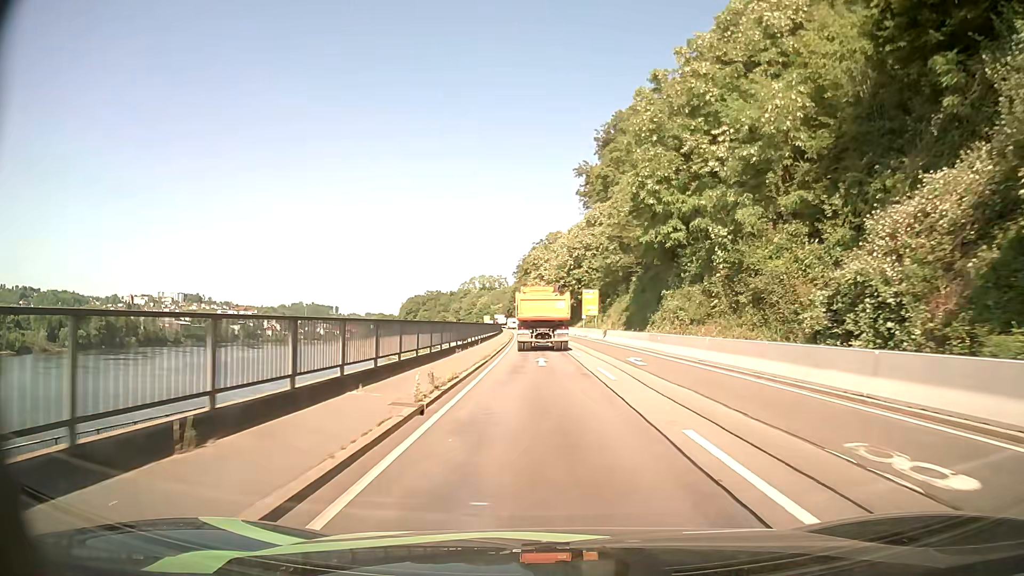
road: primary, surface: asphalt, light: Day
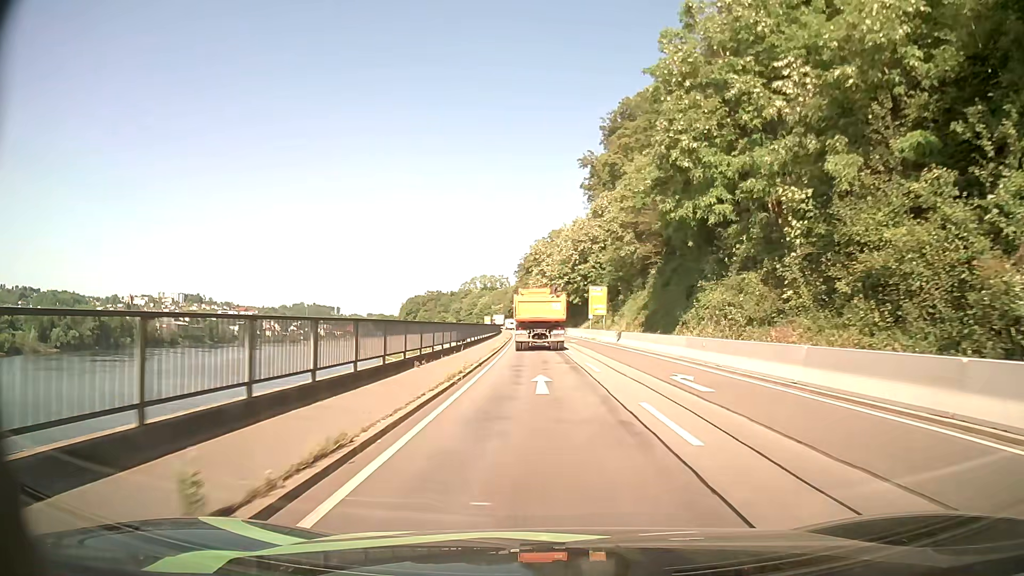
(0.0, +8.9) m; 0°
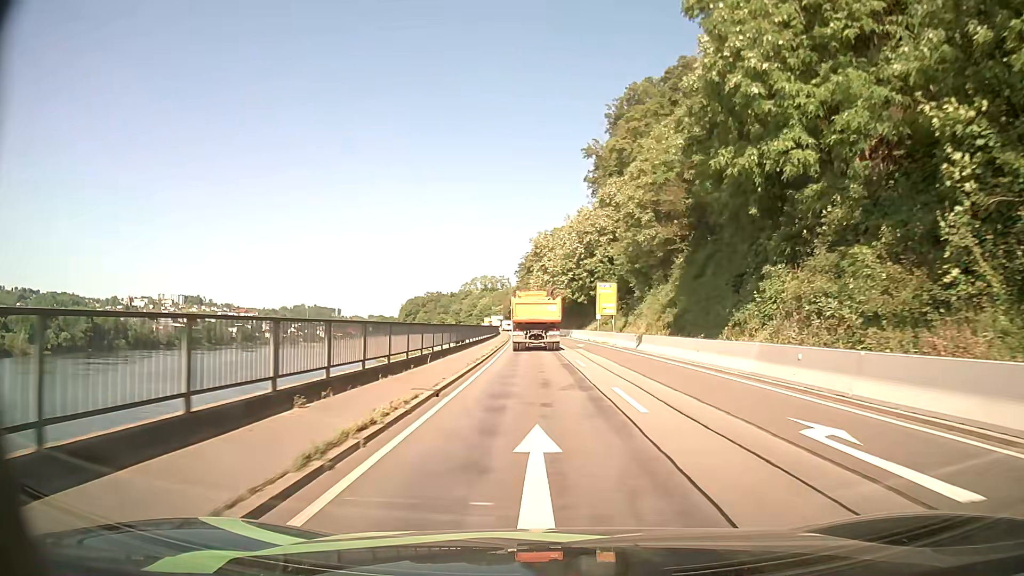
(0.0, +9.0) m; 0°
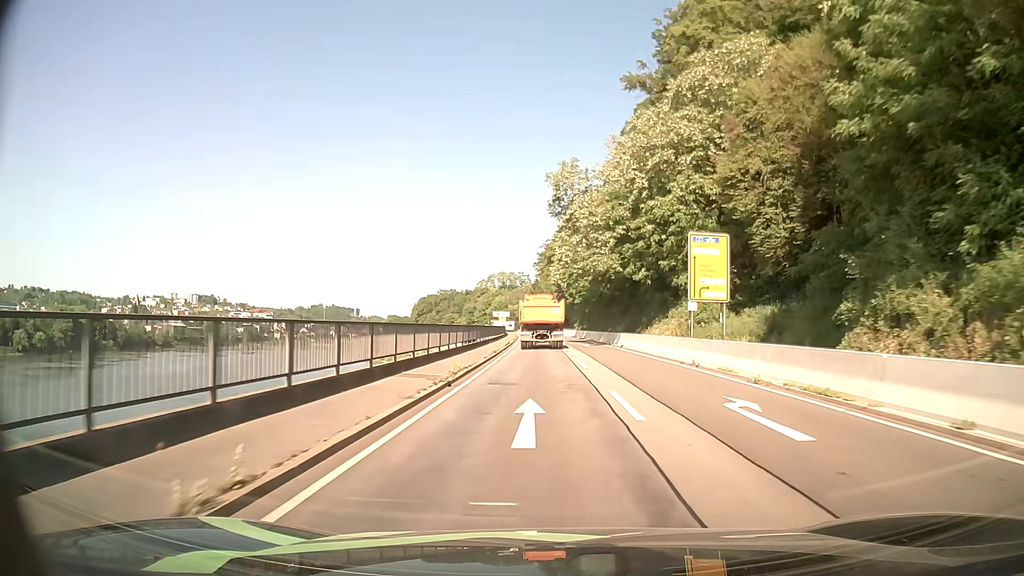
(-0.4, +37.0) m; -2°
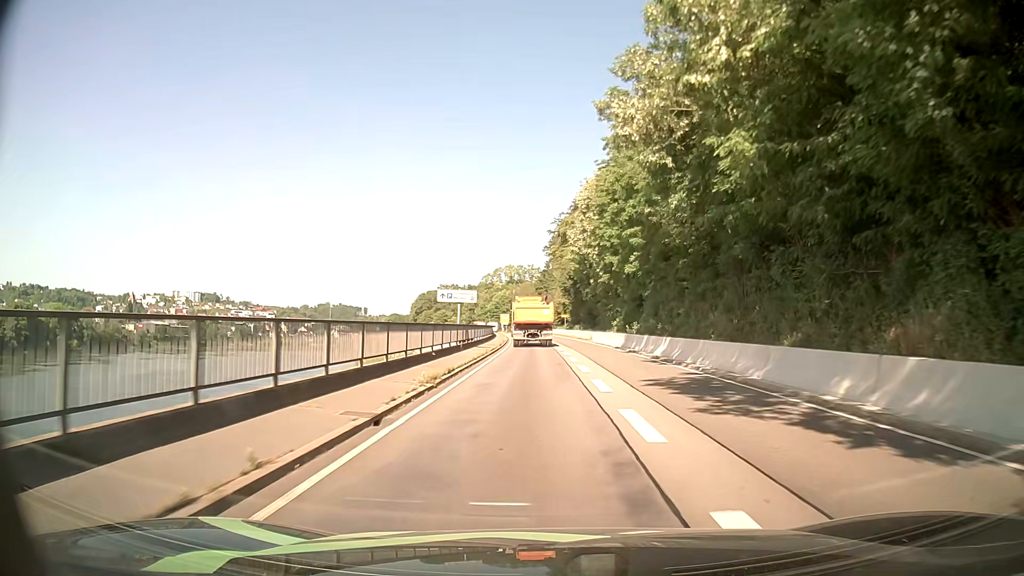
(-0.4, +48.3) m; -1°
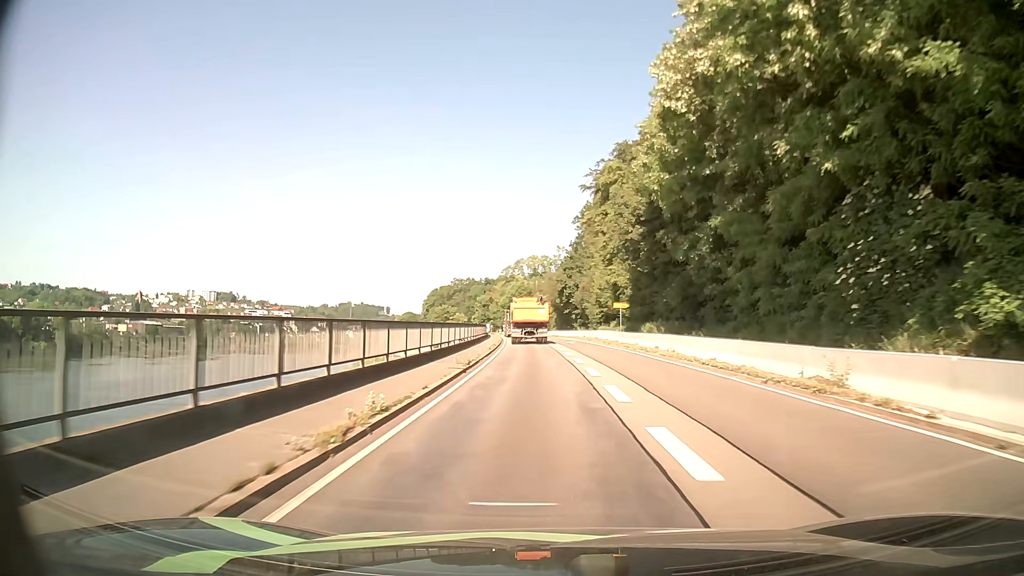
(-0.9, +50.2) m; -2°
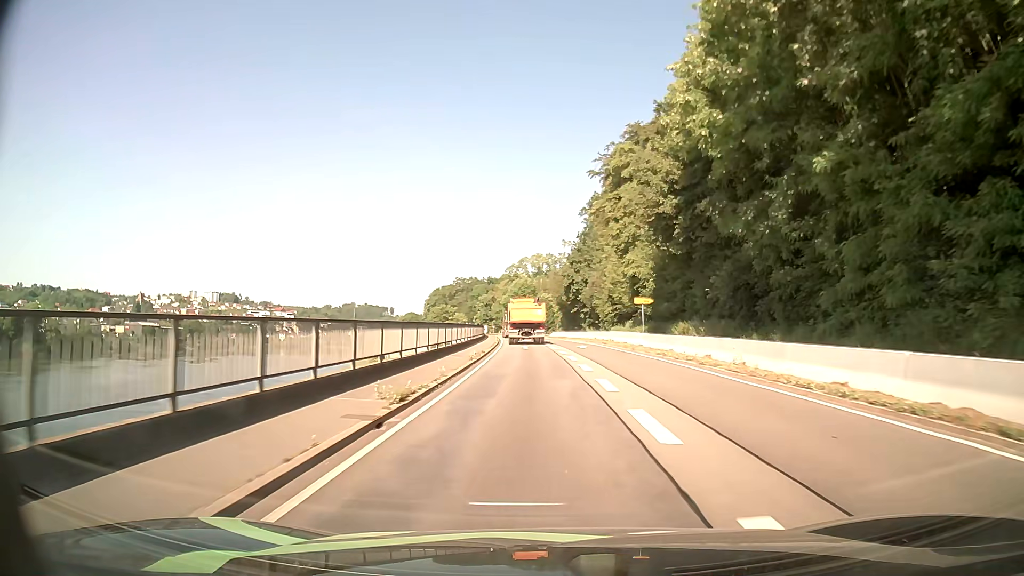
(0.0, +10.3) m; 0°
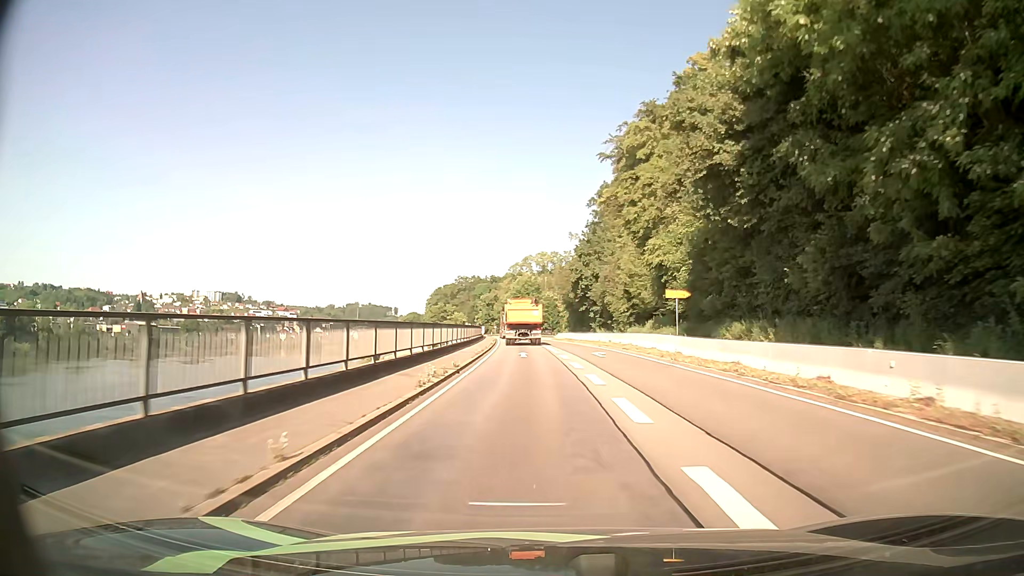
(-0.1, +10.3) m; -1°
